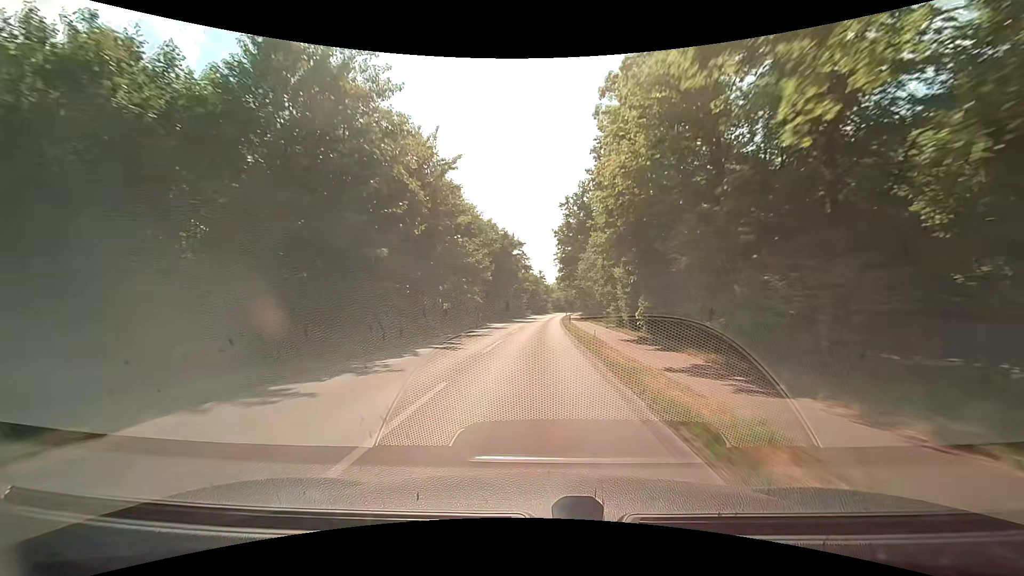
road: tertiary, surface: asphalt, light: Day
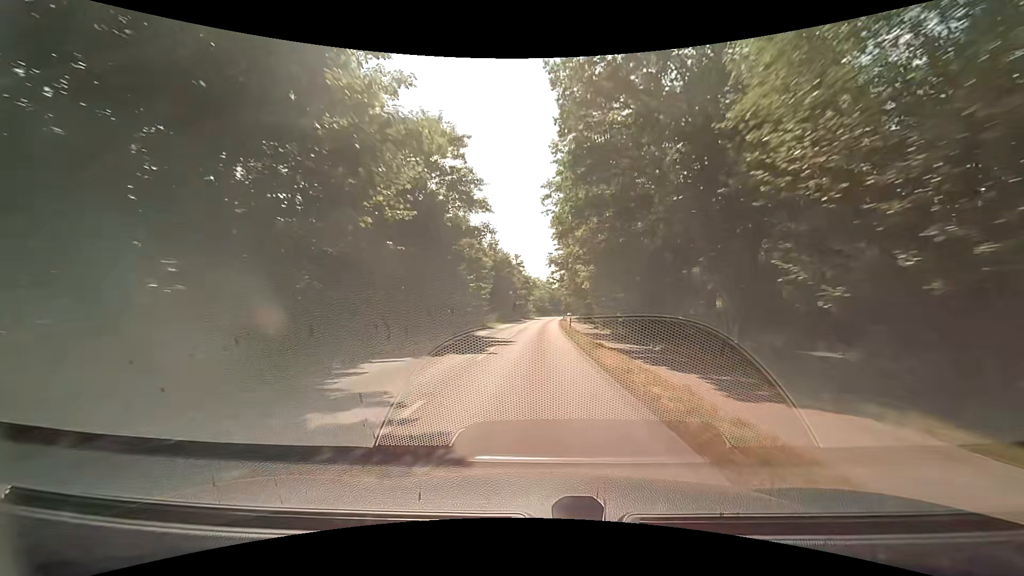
(+1.2, +51.0) m; +2°
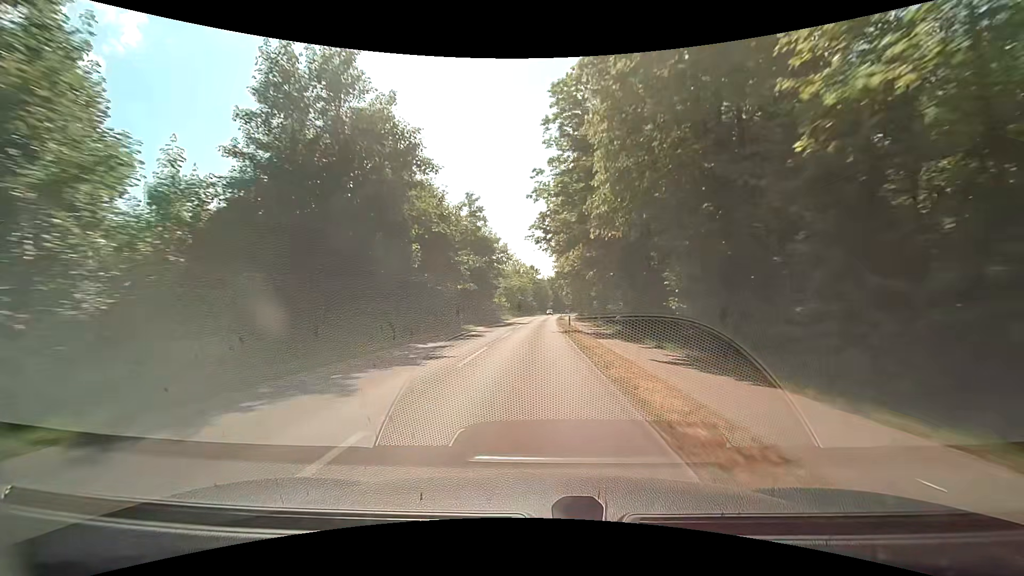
(+1.7, +51.4) m; +3°
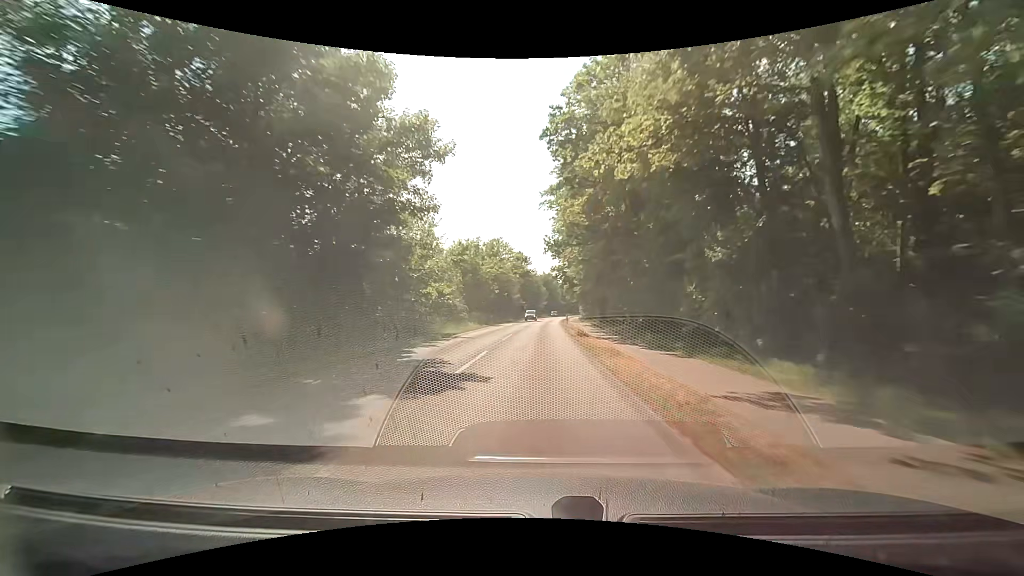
(+0.3, +38.3) m; +1°
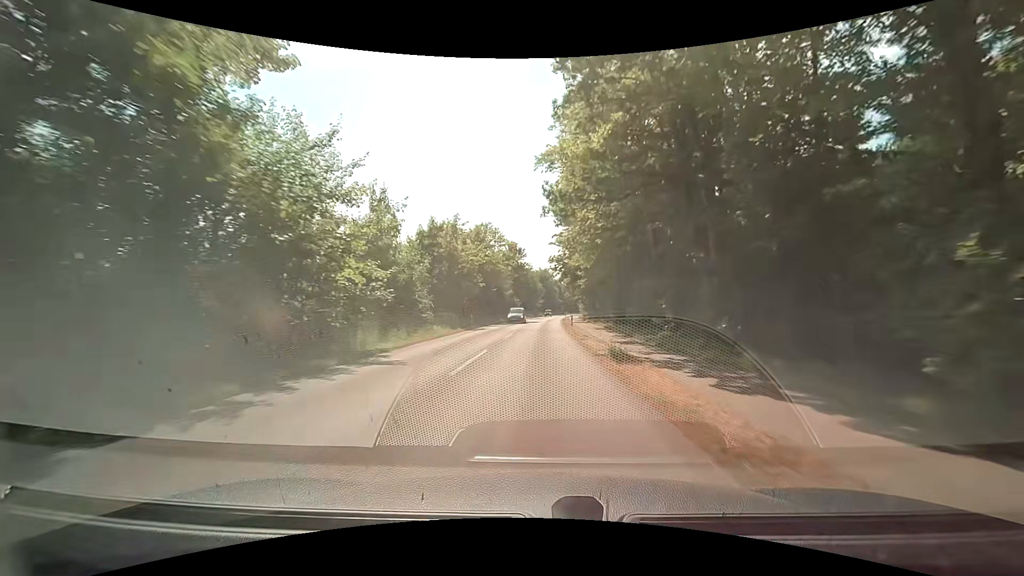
(0.0, +12.7) m; 0°
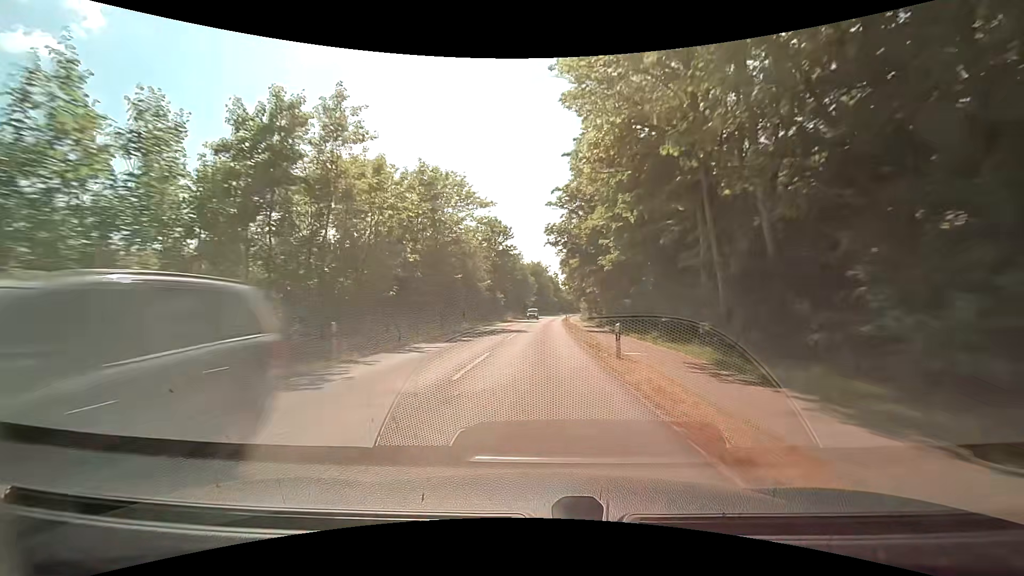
(+0.1, +25.3) m; +1°
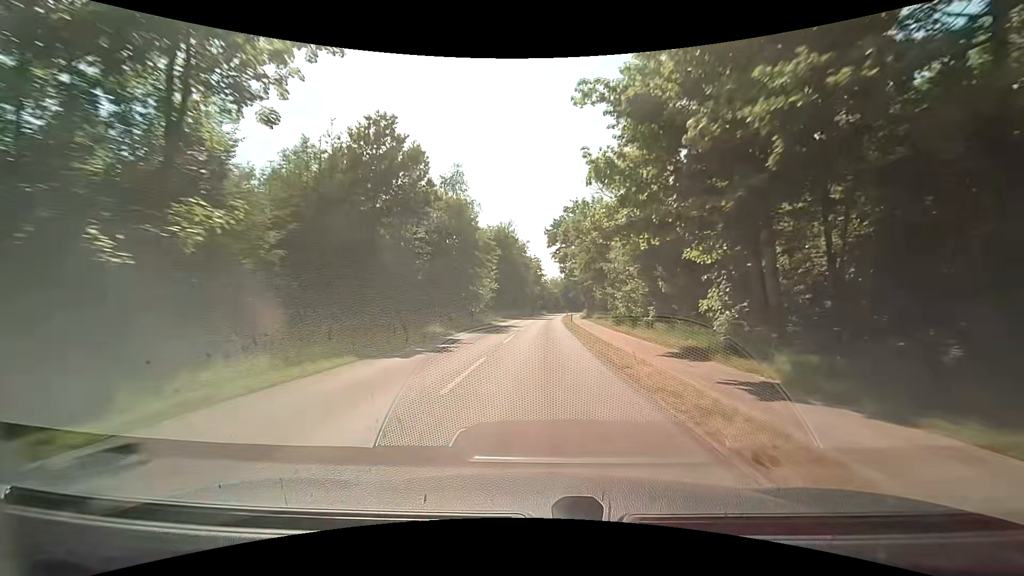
(+1.7, +63.0) m; +3°
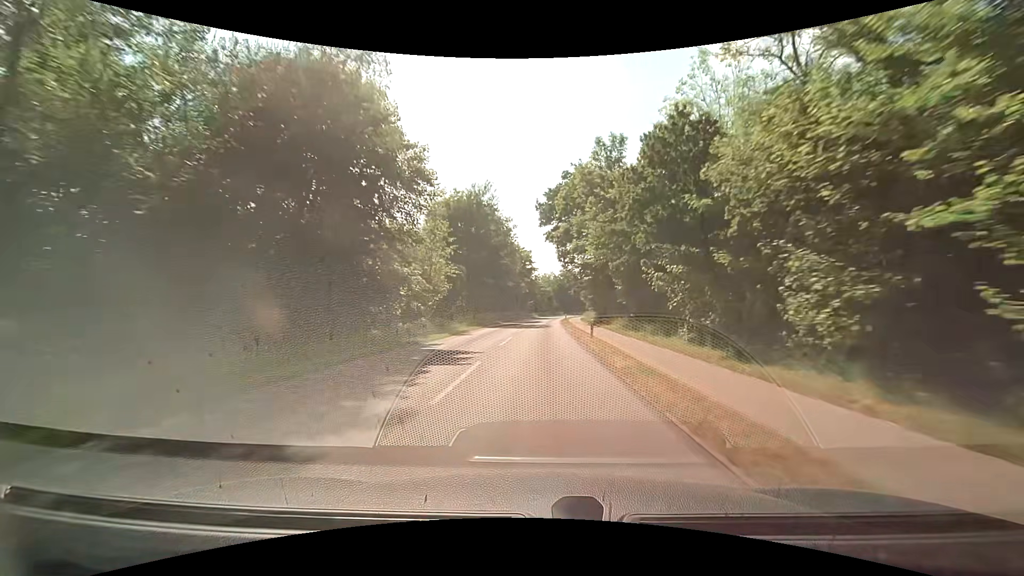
(+0.3, +25.4) m; +1°
(0, +10) (0, +20) (0, +30) (0, +40) (+1, +50) (+1, +60) (+2, +70) (+2, +80) (+3, +90) (+4, +100) m
